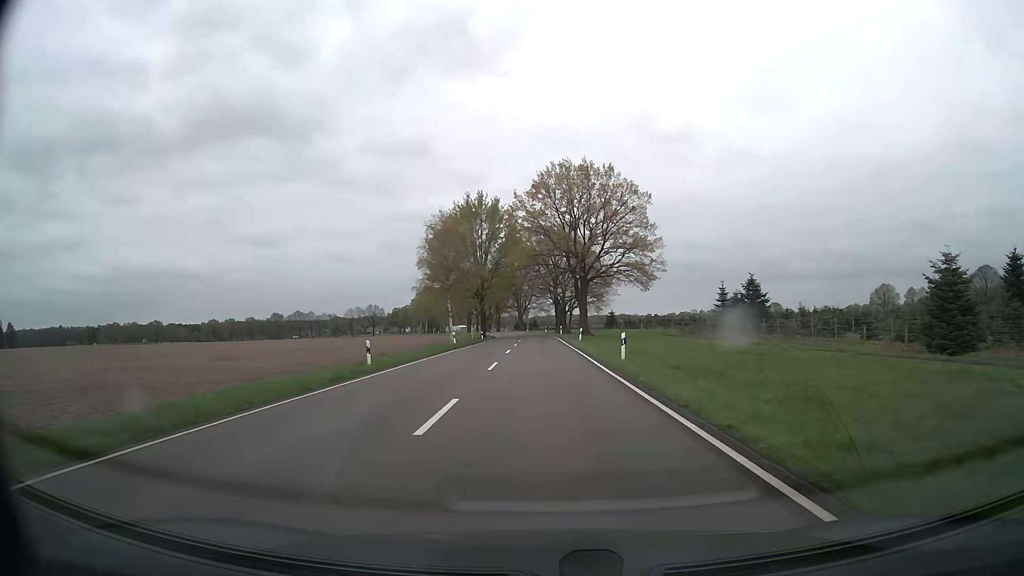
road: secondary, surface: asphalt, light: Day
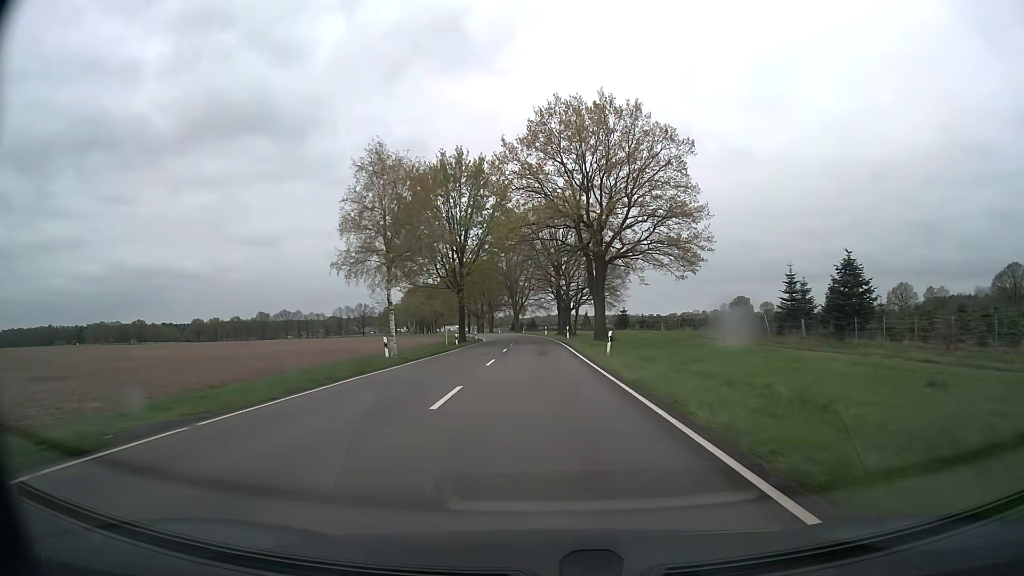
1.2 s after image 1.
(+0.1, +21.5) m; 0°
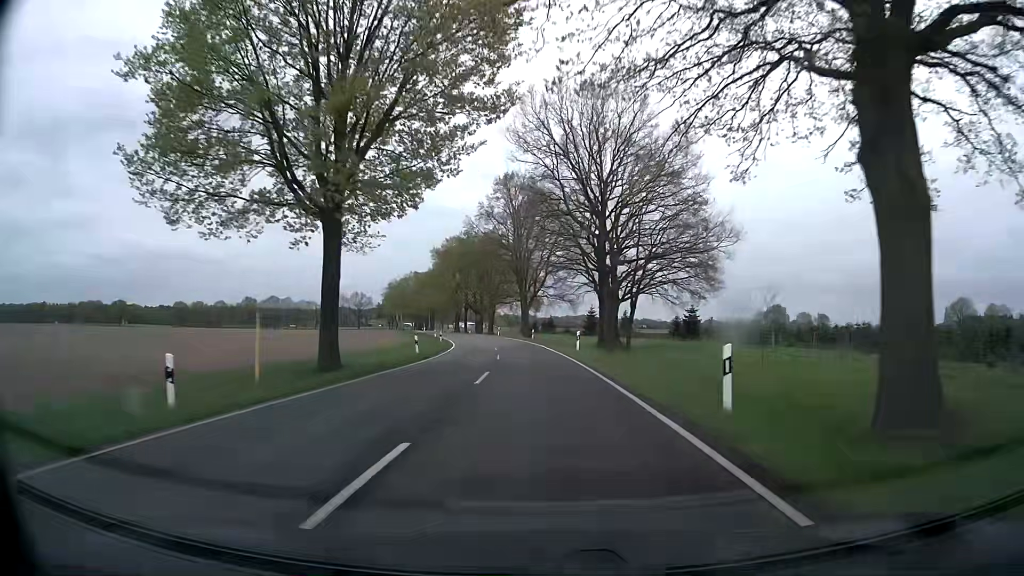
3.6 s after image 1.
(-0.4, +43.0) m; -2°
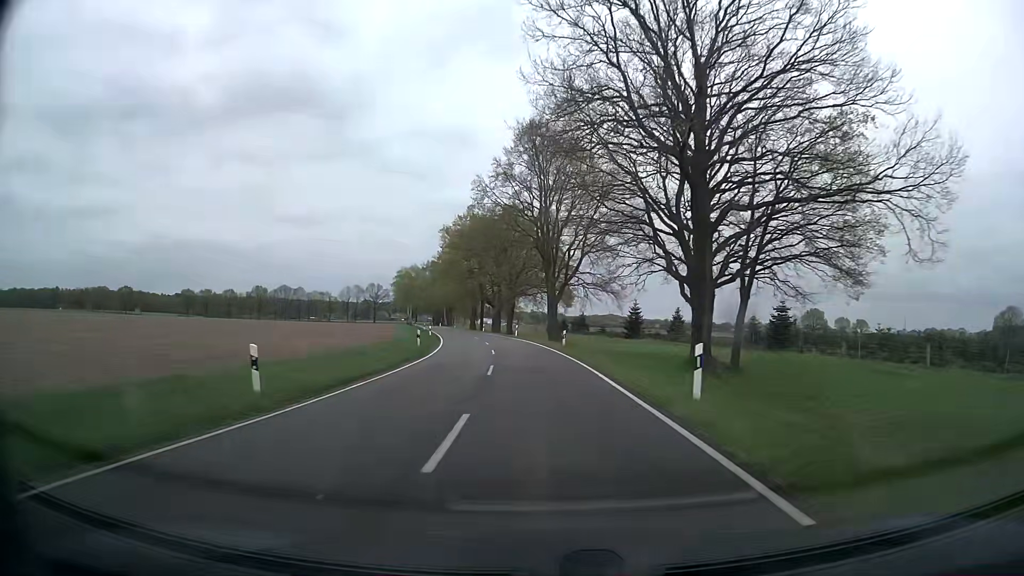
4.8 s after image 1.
(-0.3, +21.4) m; -2°
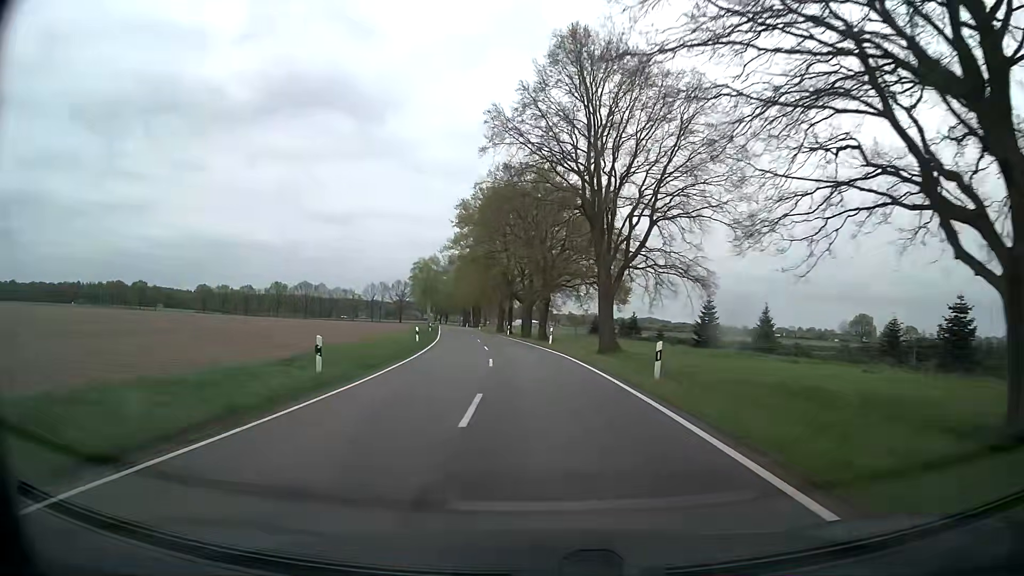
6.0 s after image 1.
(-0.7, +21.5) m; -3°
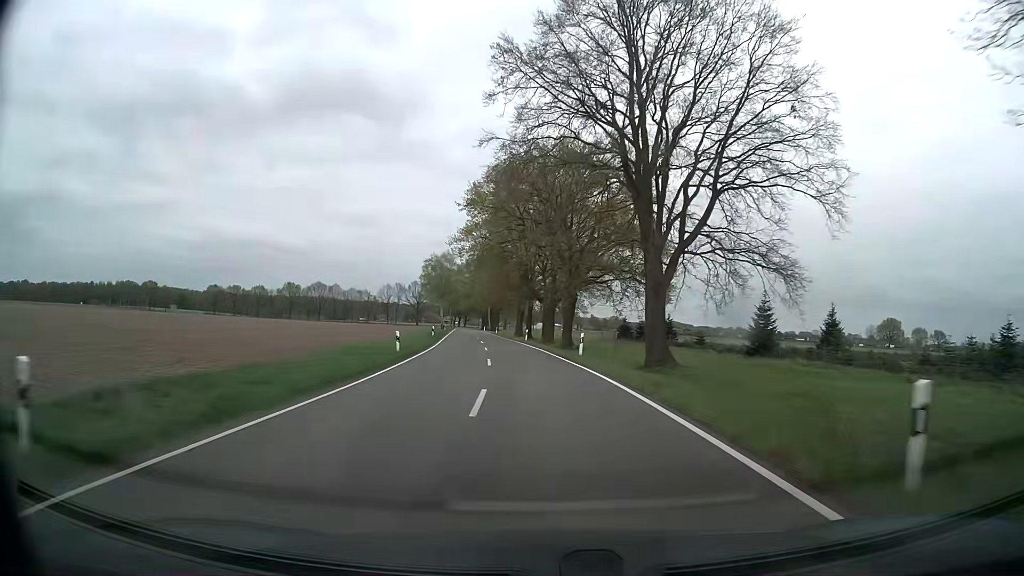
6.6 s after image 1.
(-0.2, +10.8) m; -2°
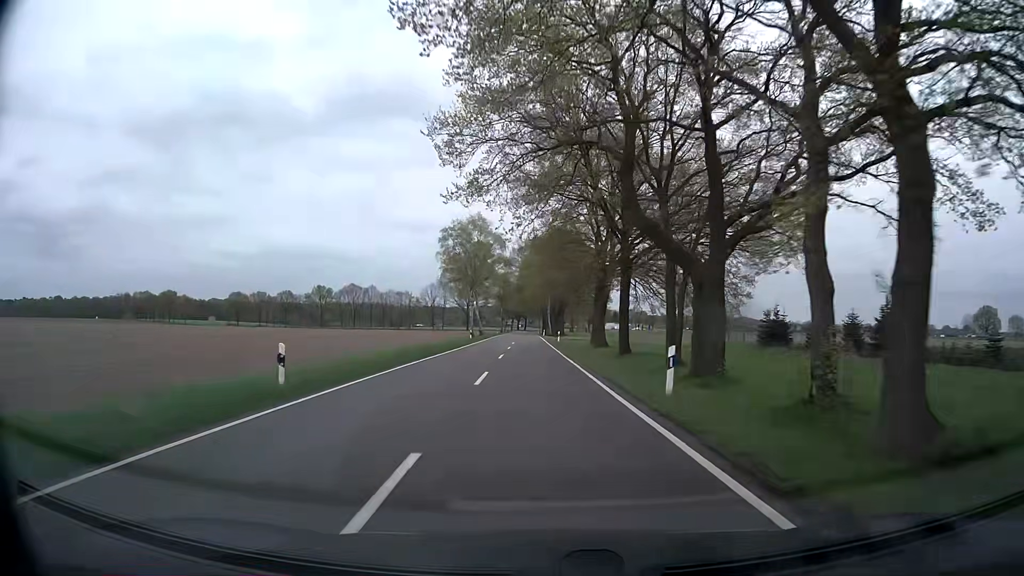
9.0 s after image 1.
(-2.1, +43.0) m; -5°
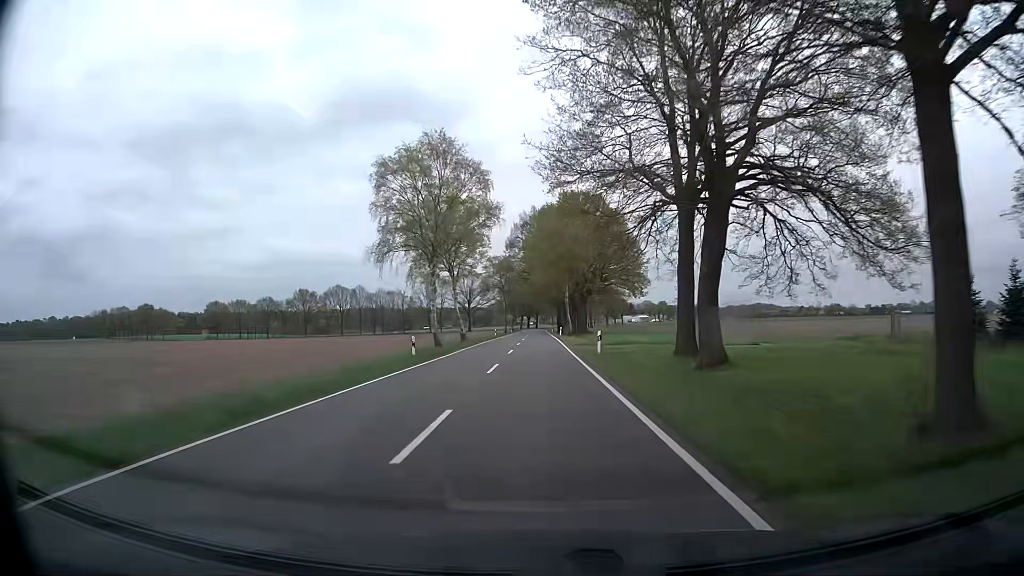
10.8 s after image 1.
(-0.4, +32.4) m; -1°
(0, +10) (0, +20) (0, +30) (0, +40) (0, +50) (0, +60) (0, +70) (-1, +80) (-1, +90) (-1, +100) m
